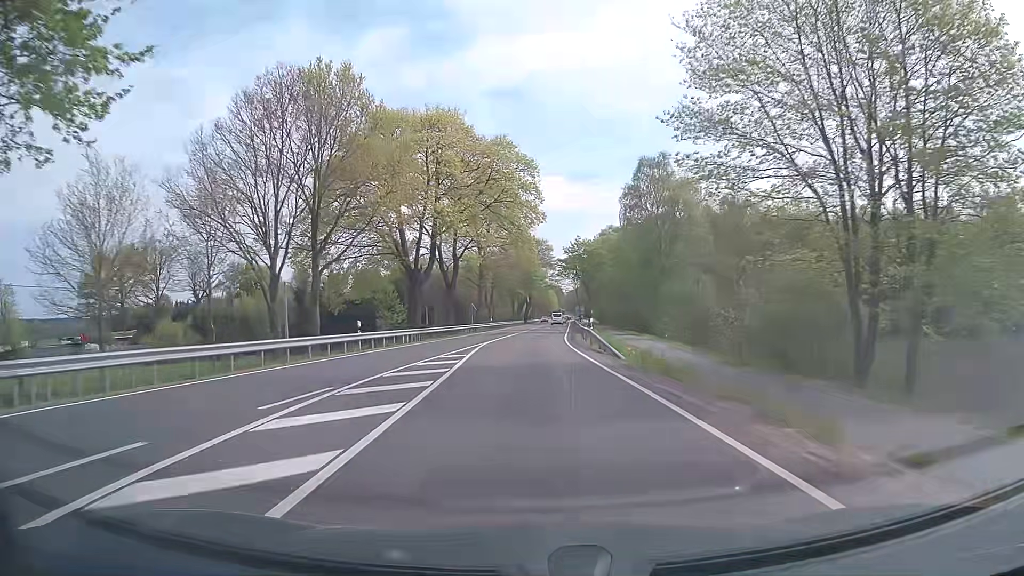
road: primary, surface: asphalt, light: Day
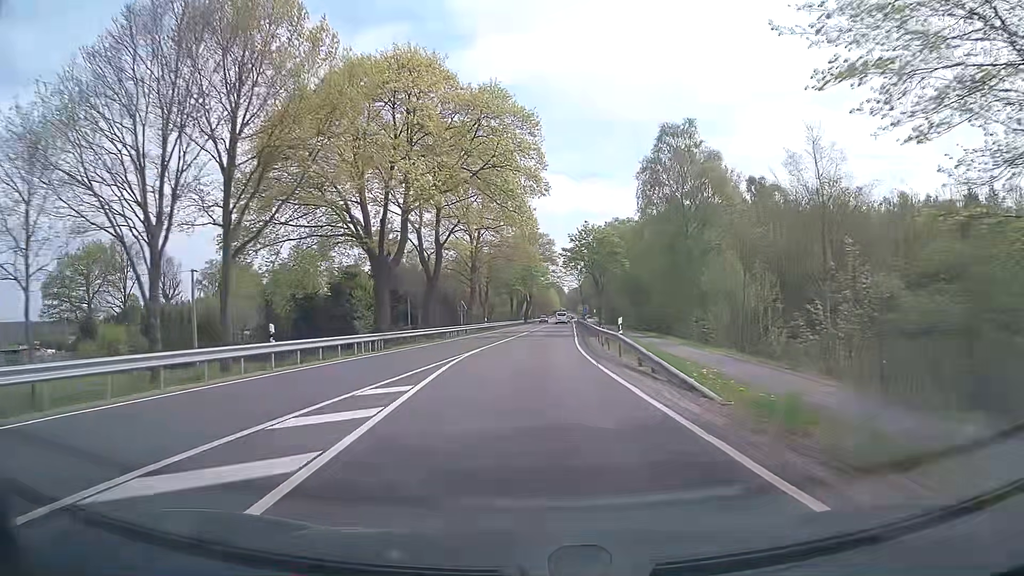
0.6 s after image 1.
(0.0, +10.7) m; 0°
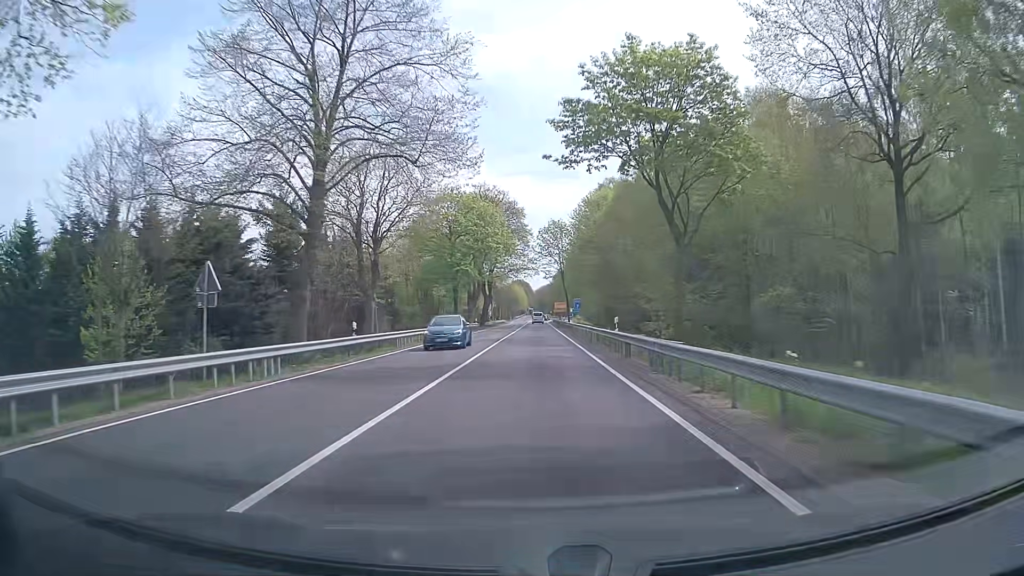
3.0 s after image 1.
(+0.9, +42.9) m; +3°
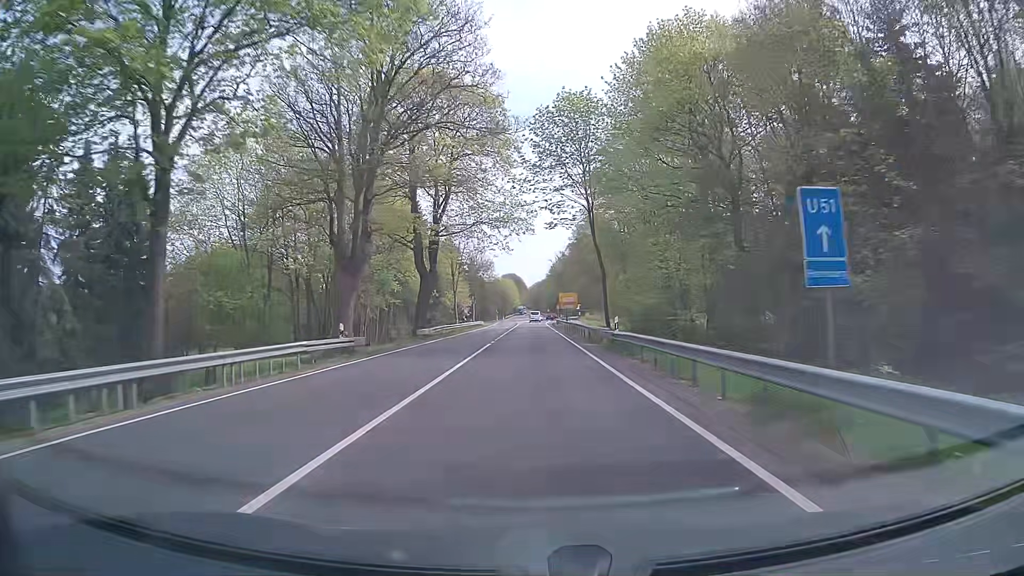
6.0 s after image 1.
(+0.5, +53.8) m; 0°
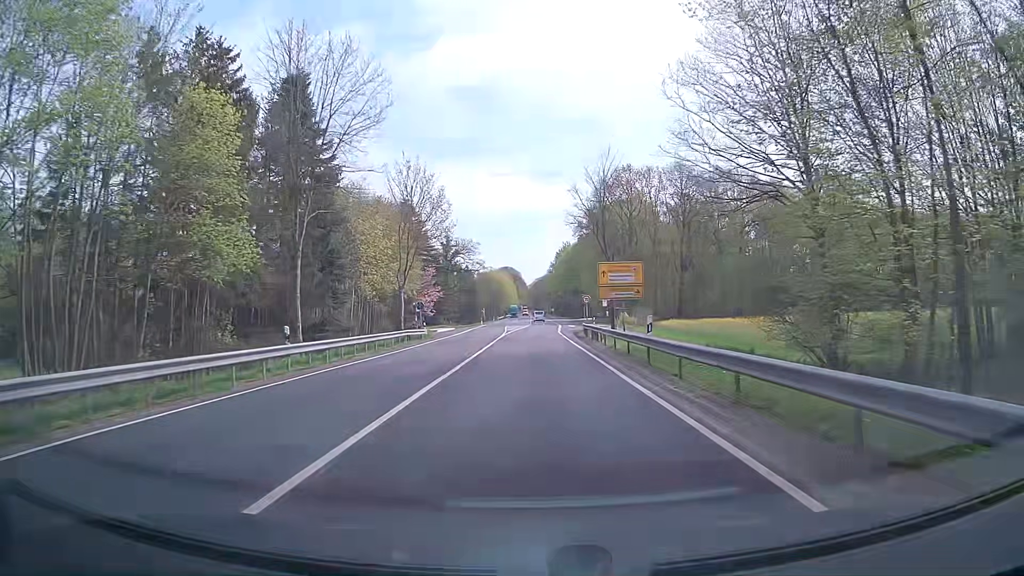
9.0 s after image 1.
(+0.2, +54.0) m; +1°
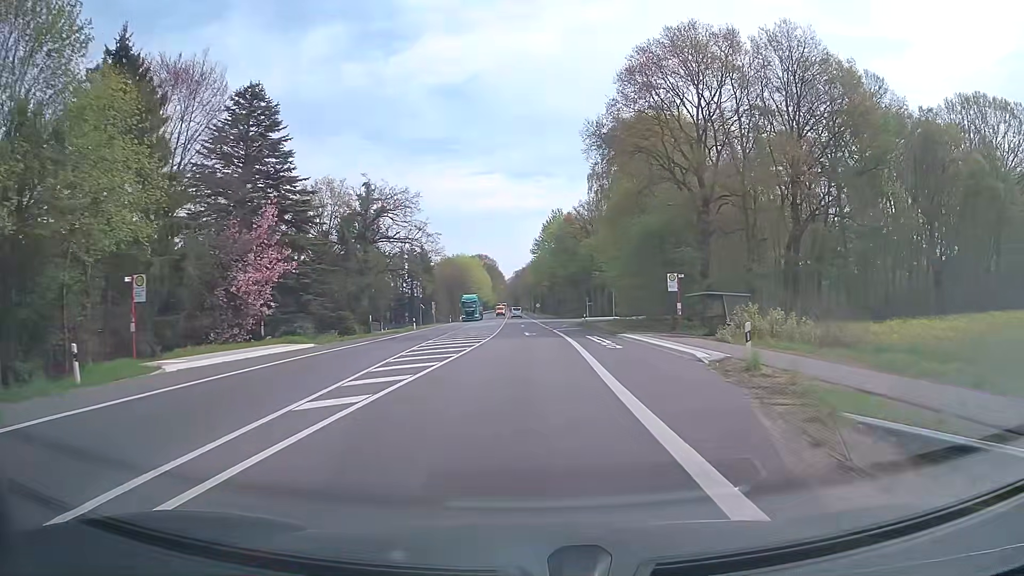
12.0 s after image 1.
(+0.4, +53.8) m; +1°
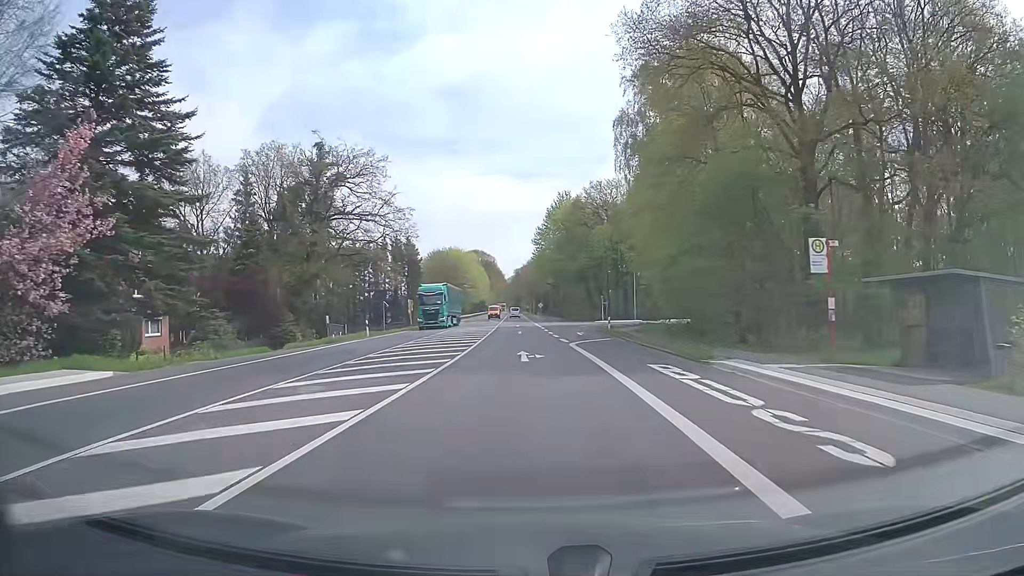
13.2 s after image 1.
(-0.1, +19.8) m; 0°
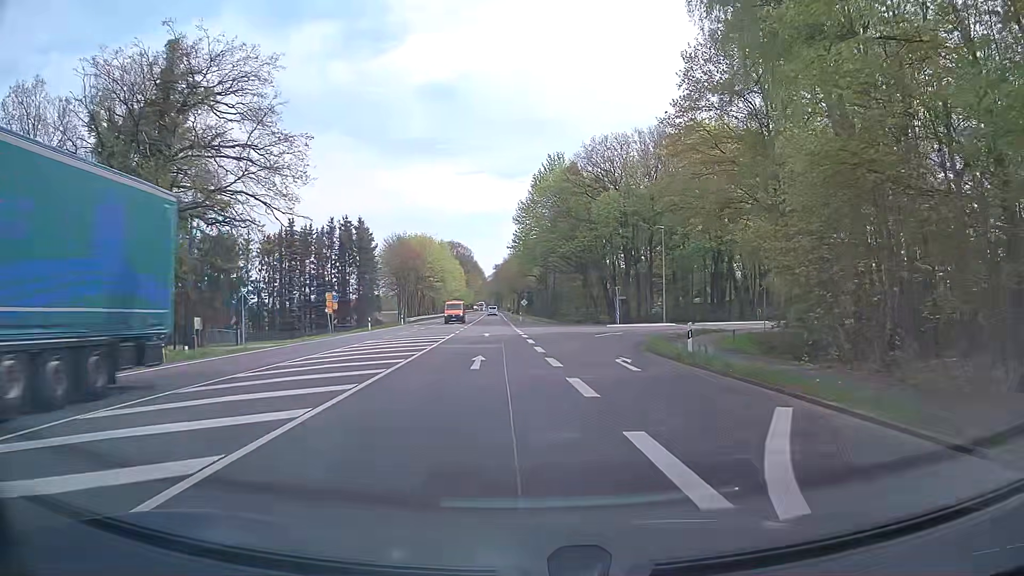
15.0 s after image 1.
(+0.1, +26.4) m; +1°
(0, +10) (+1, +20) (+3, +30) (+6, +39) (+12, +47) (+20, +53) (+29, +58) (+38, +62) (+47, +66) (+56, +70) m
